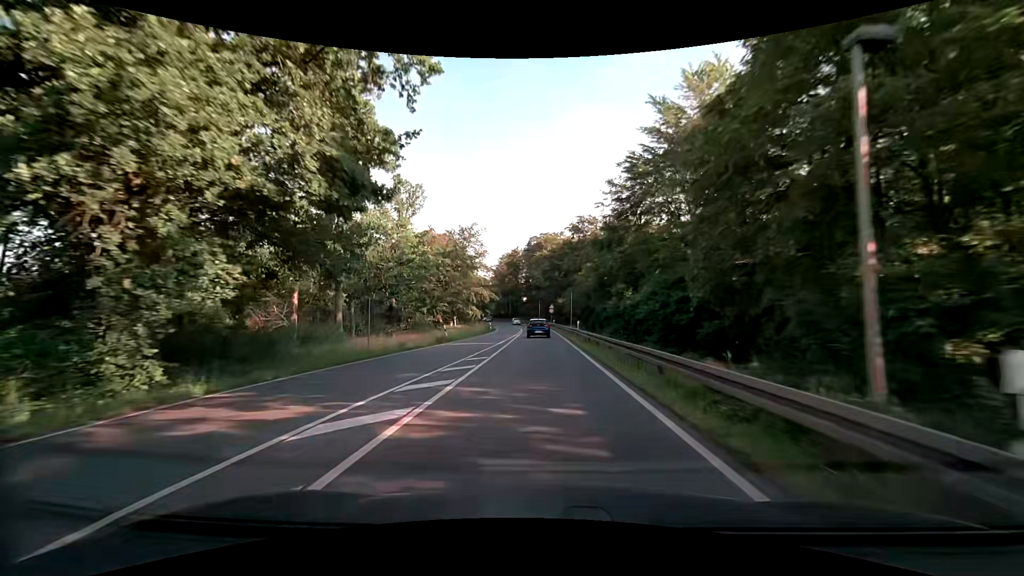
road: primary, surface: asphalt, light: Day
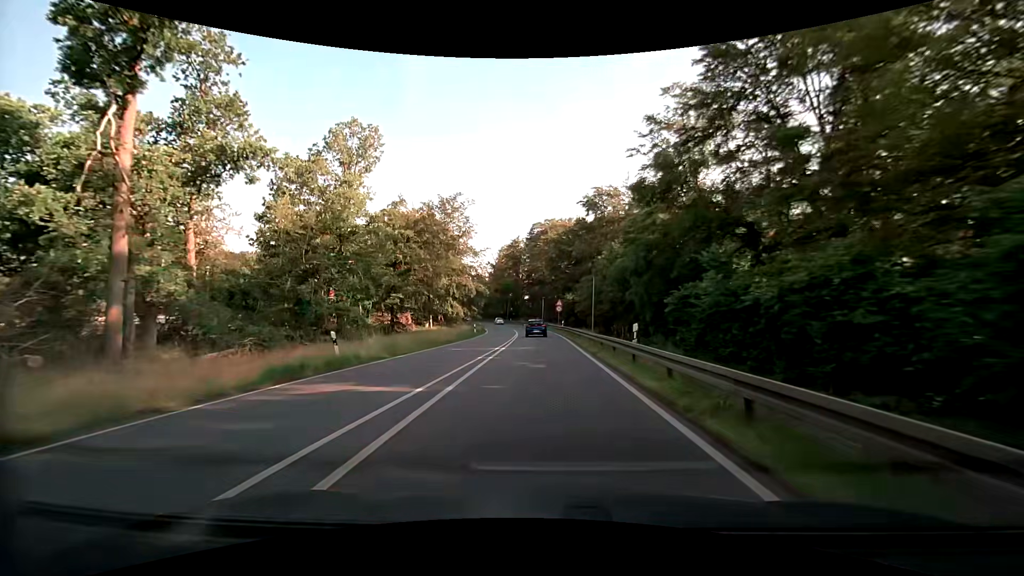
(-0.1, +20.4) m; 0°
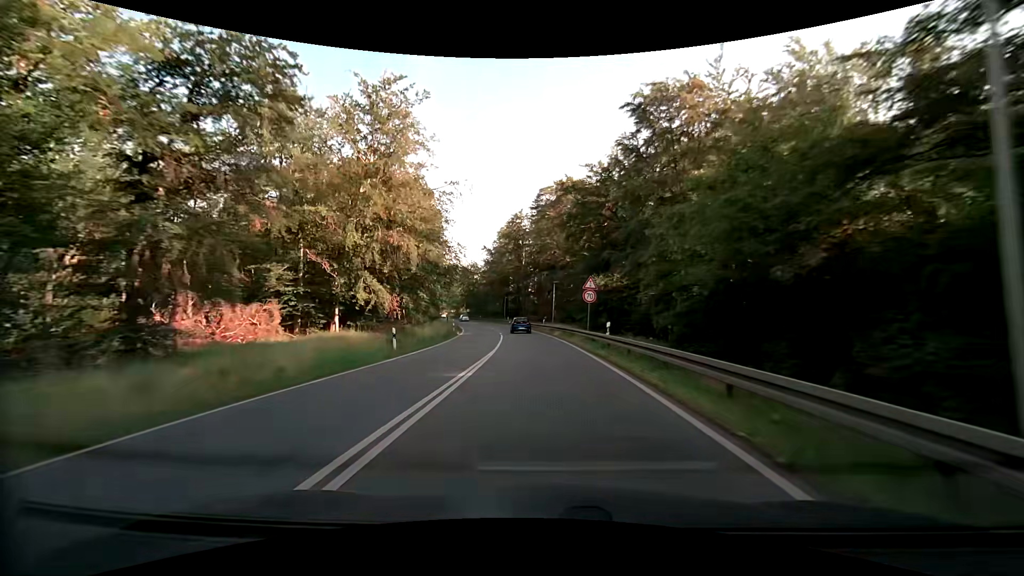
(-0.4, +30.9) m; -1°
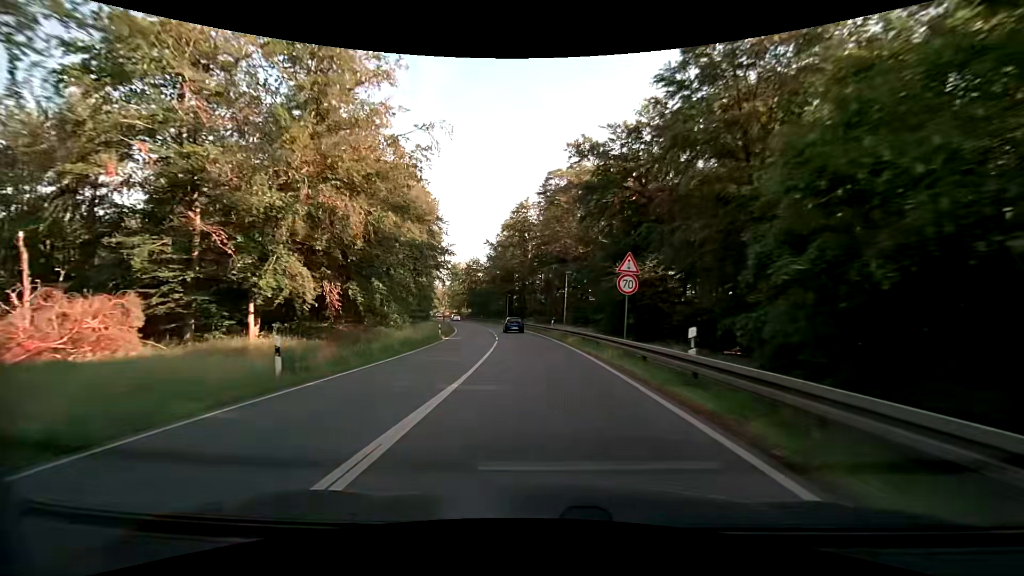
(-0.1, +10.4) m; -1°
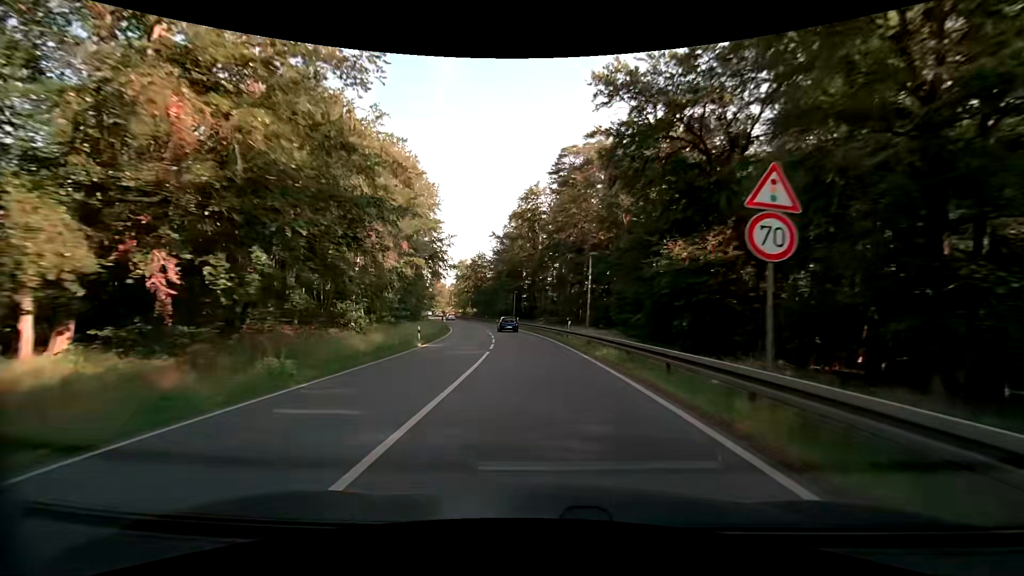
(-0.1, +10.4) m; -1°
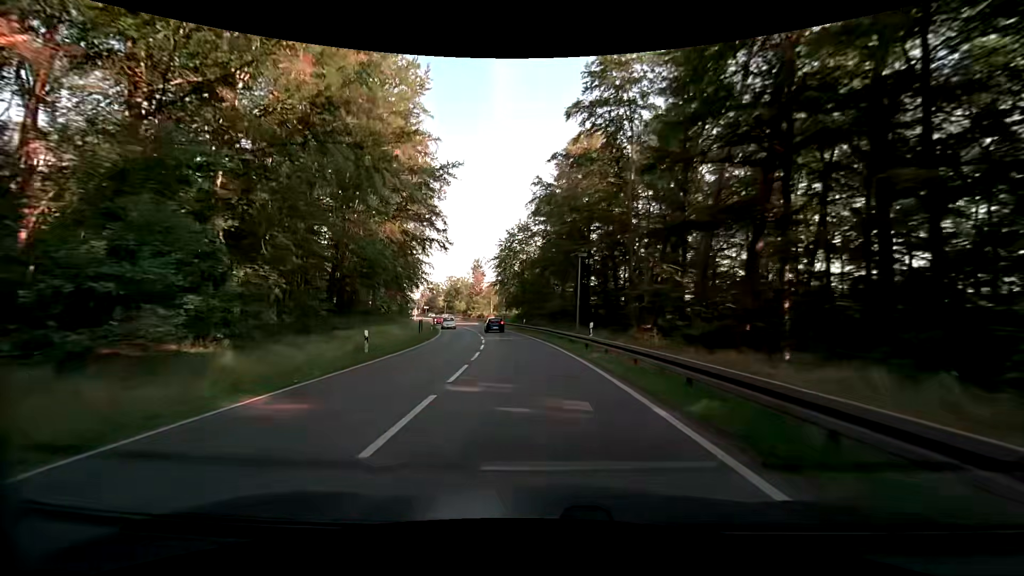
(-2.6, +41.9) m; -7°
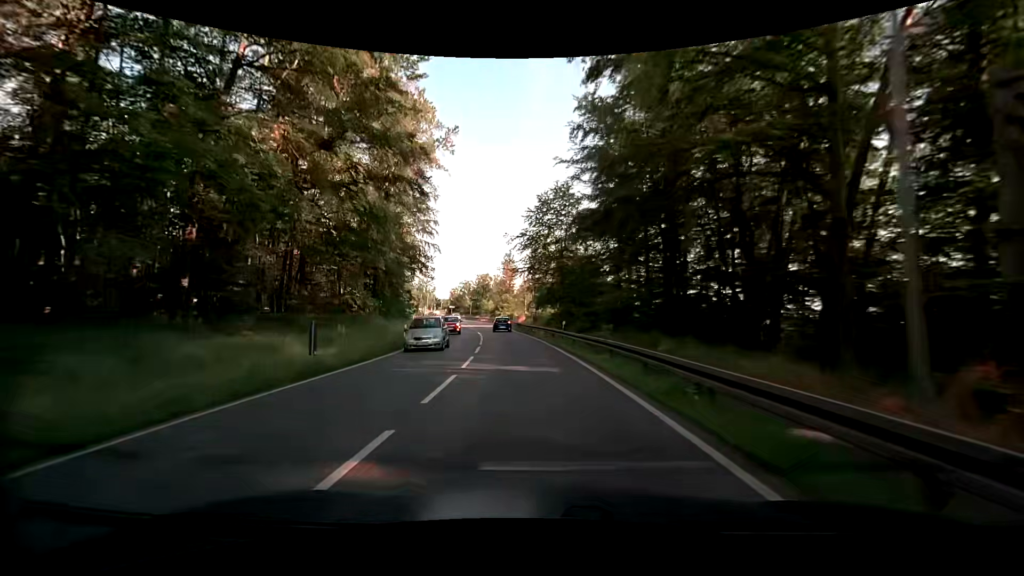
(-0.9, +21.1) m; -4°
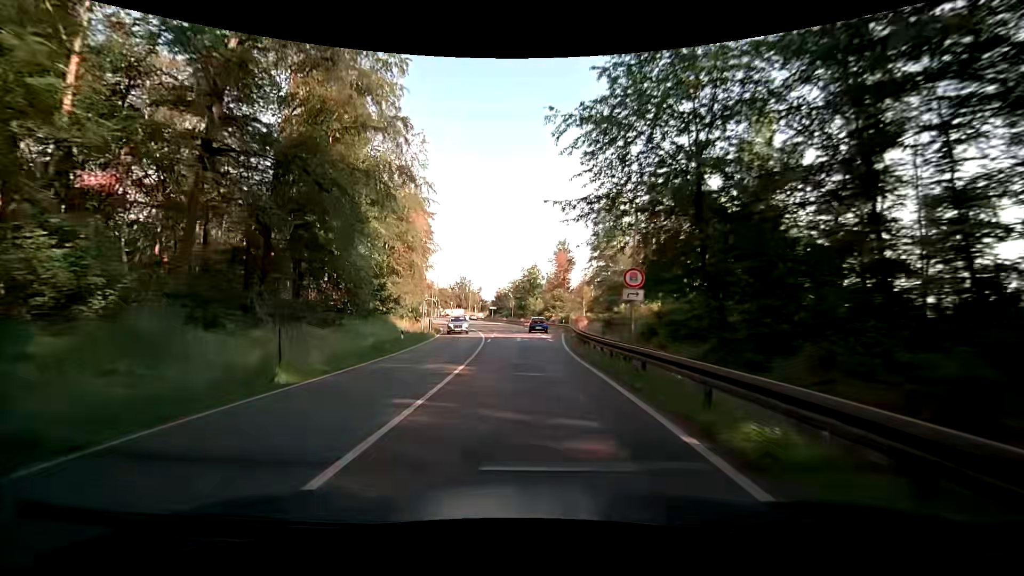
(-1.8, +31.8) m; -7°
(0, +10) (0, +20) (-1, +30) (-1, +40) (-2, +50) (-3, +60) (-5, +70) (-6, +80) (-8, +89) (-11, +99) m
